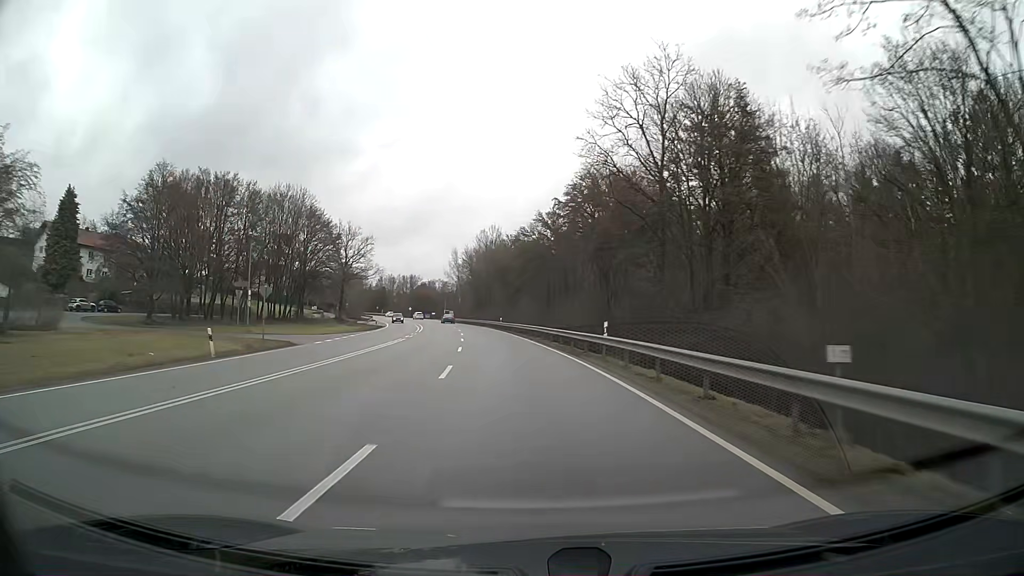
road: primary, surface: asphalt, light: Day
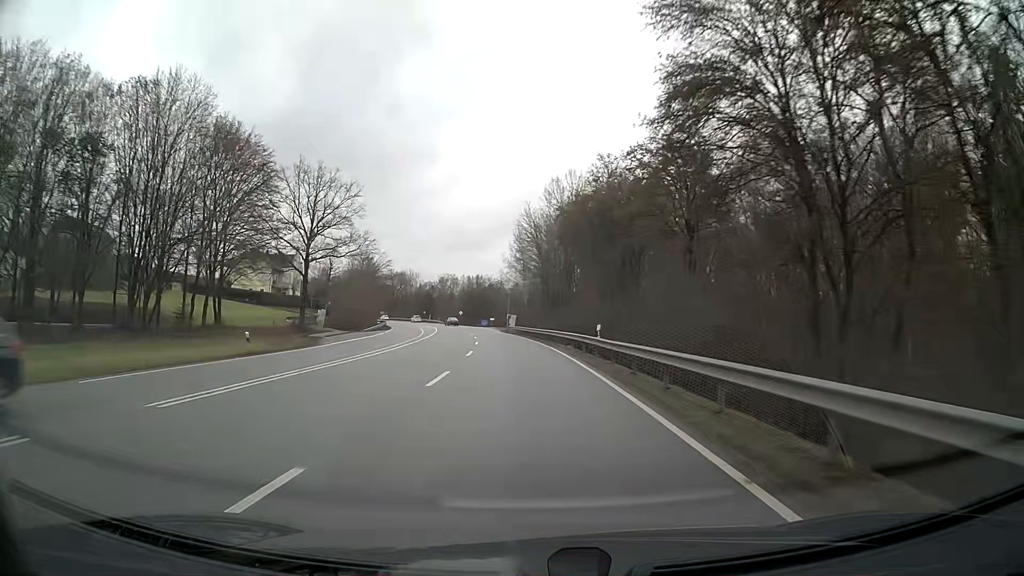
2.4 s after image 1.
(-2.9, +49.6) m; -7°
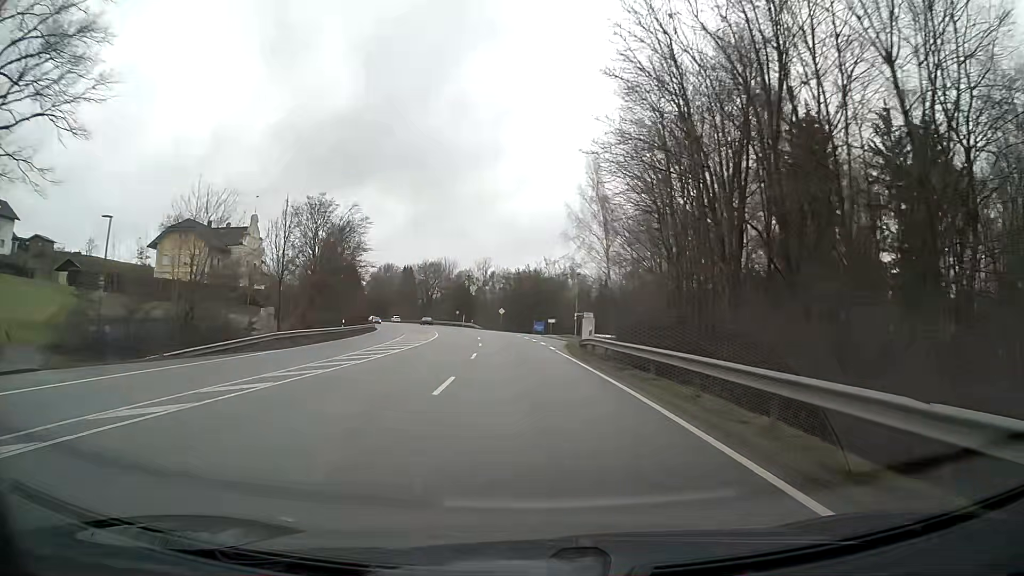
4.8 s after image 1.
(-2.4, +49.8) m; -5°
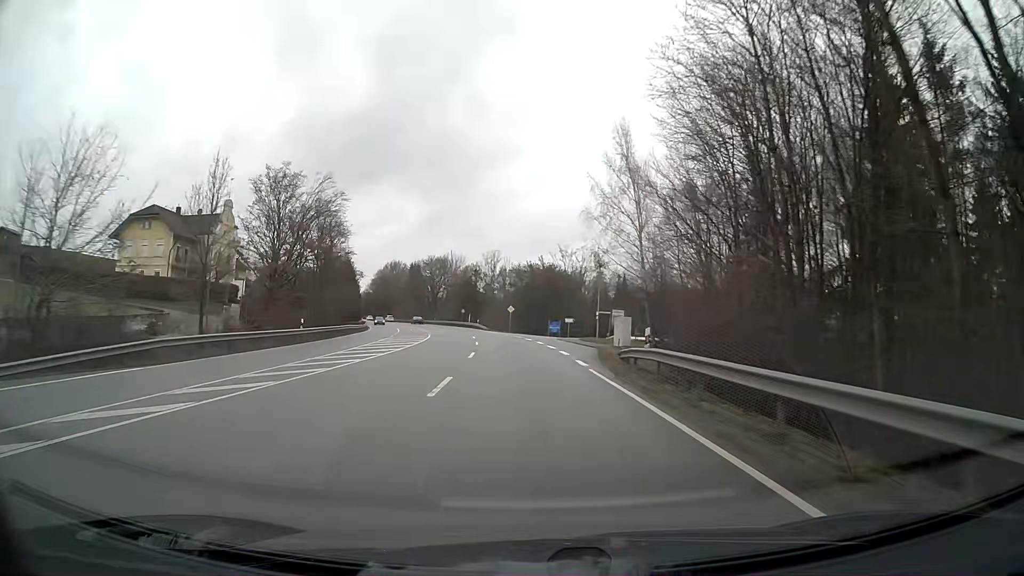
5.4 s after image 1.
(-0.1, +12.5) m; -1°
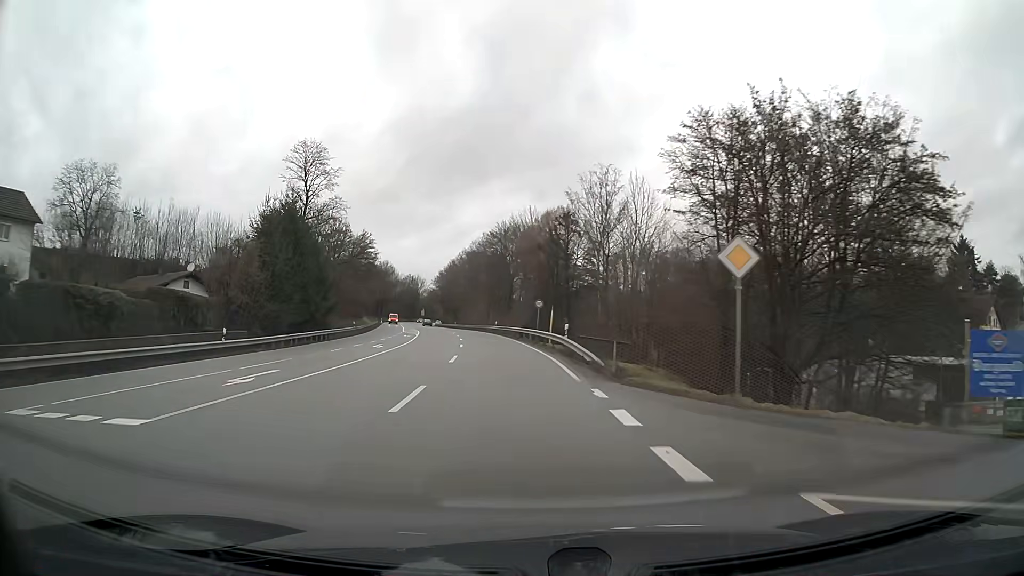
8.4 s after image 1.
(-4.4, +62.3) m; -9°
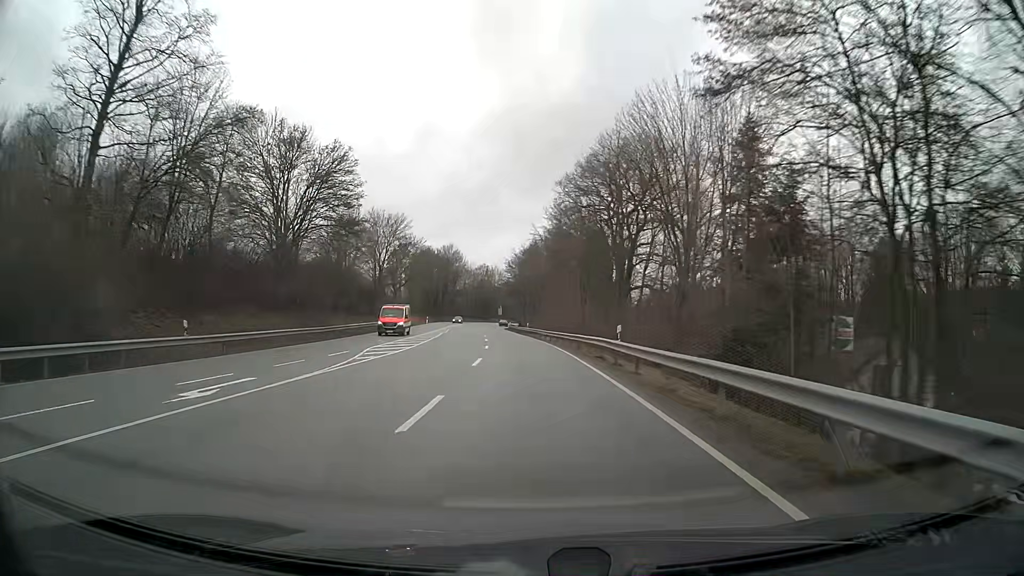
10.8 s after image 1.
(-3.4, +50.0) m; -7°
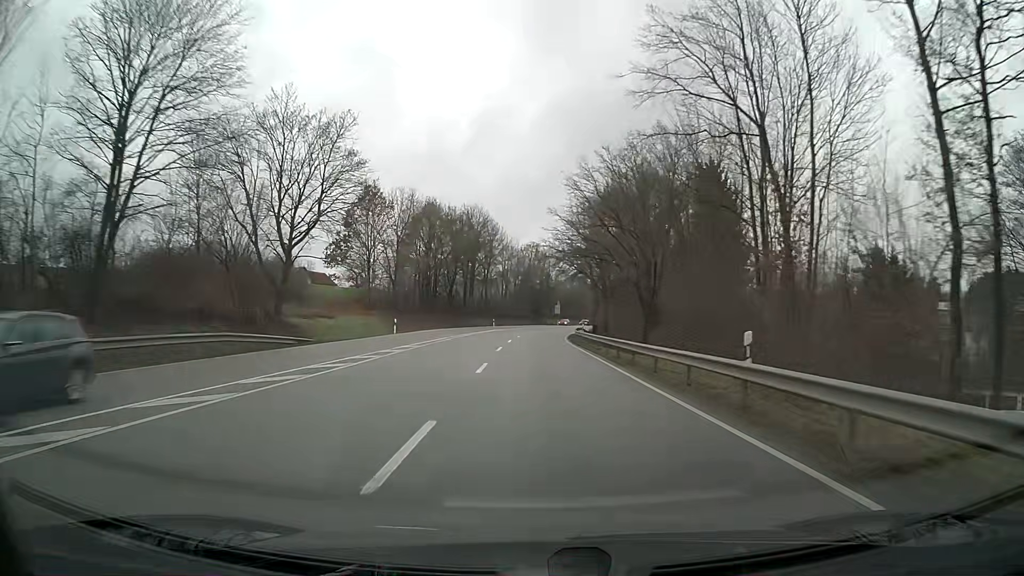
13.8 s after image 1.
(-2.7, +63.1) m; -4°
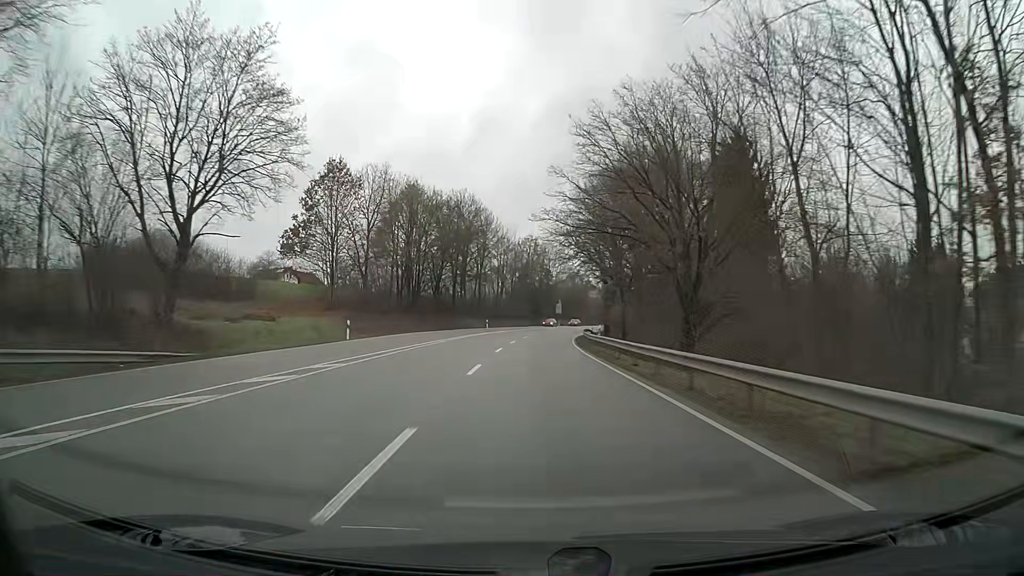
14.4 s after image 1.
(0.0, +12.8) m; 0°
